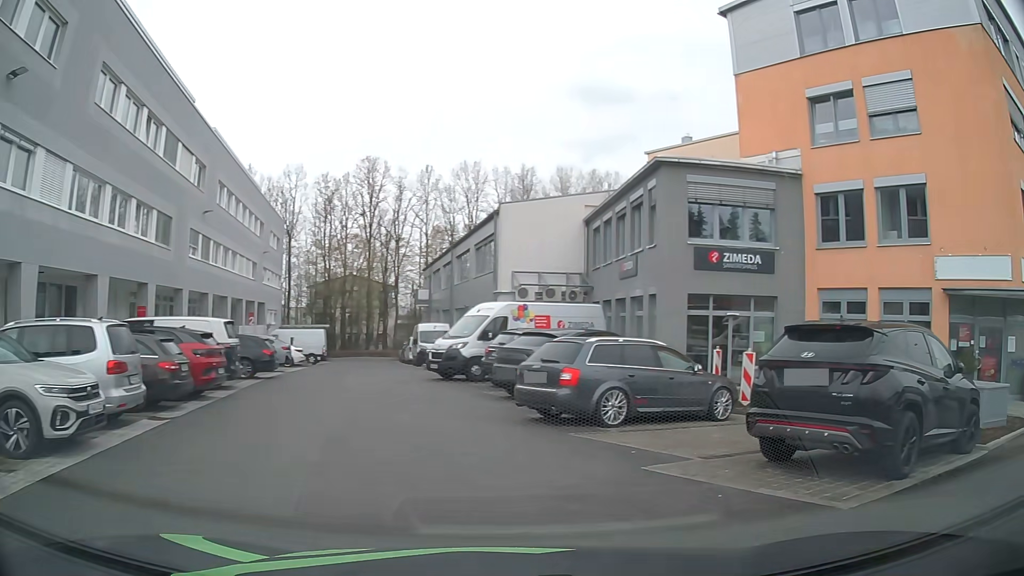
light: Day
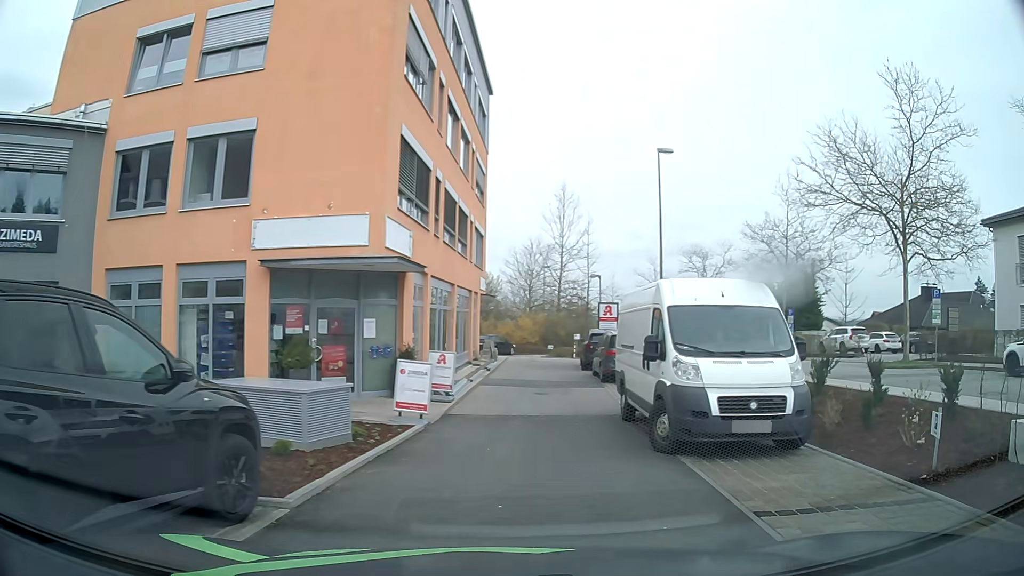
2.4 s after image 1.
(+2.4, +3.9) m; +57°
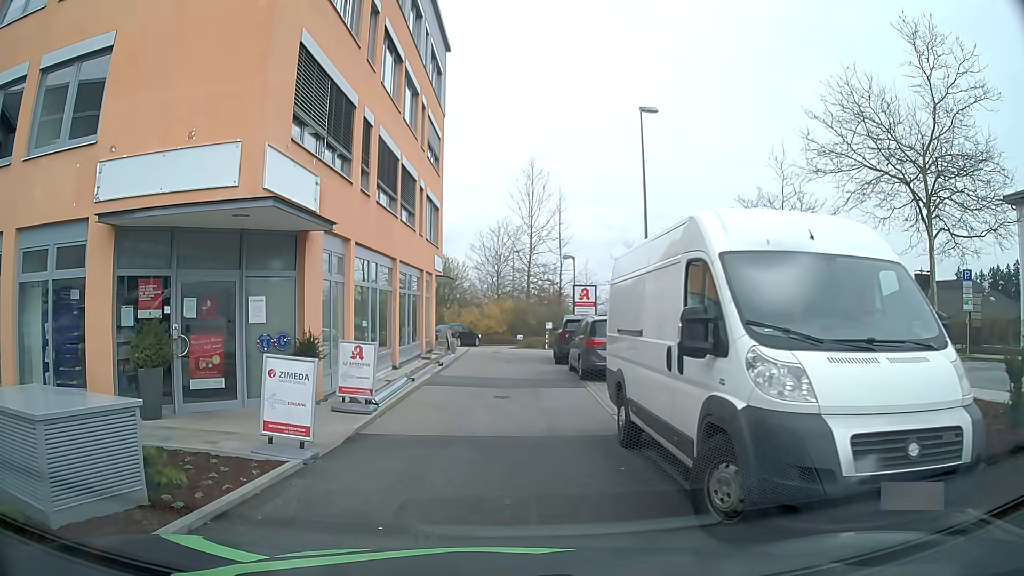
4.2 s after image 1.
(+0.3, +4.6) m; +2°
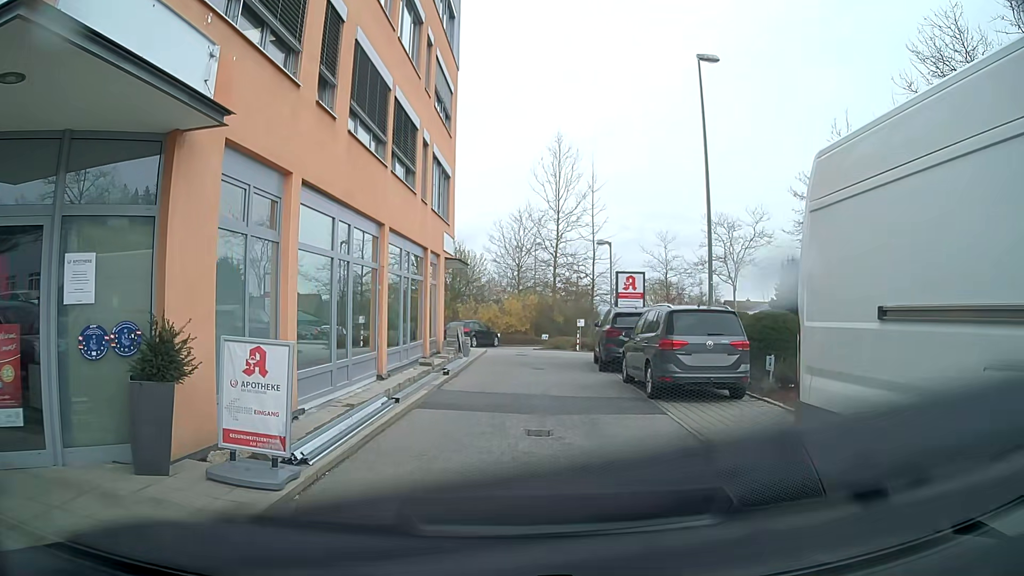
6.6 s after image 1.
(-0.4, +5.5) m; -1°
